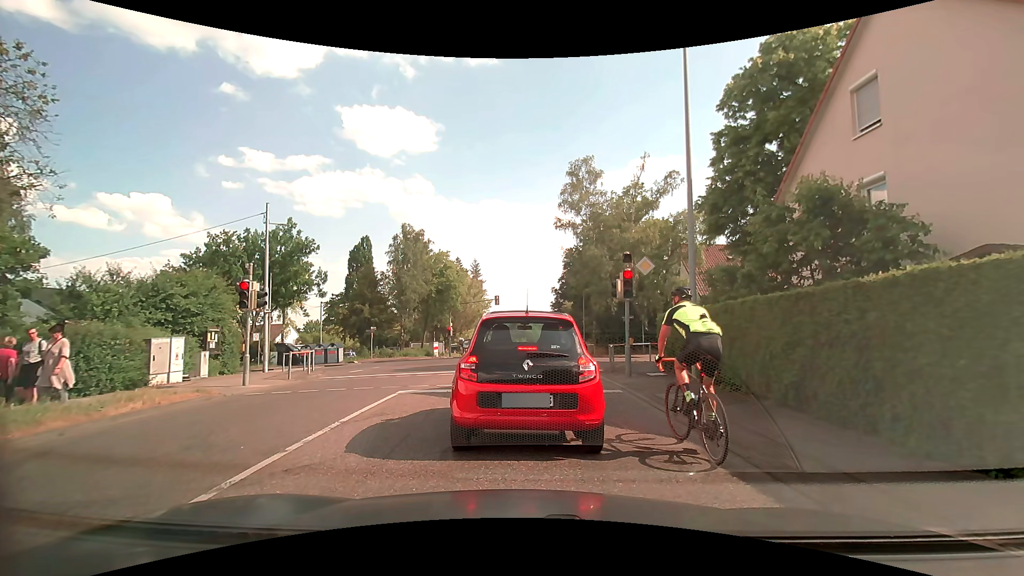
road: tertiary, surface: asphalt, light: Day
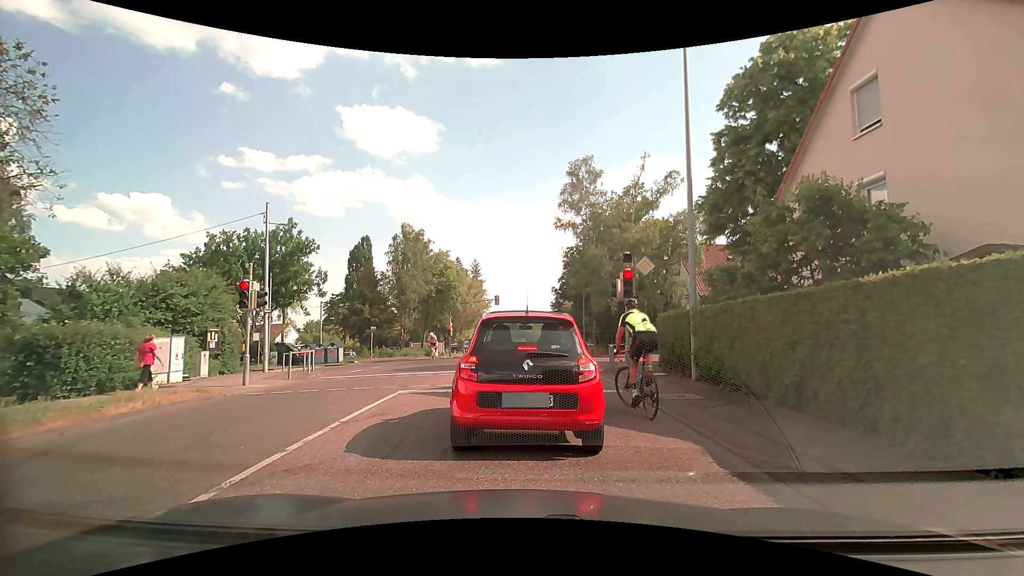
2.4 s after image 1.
(0.0, 0.0) m; 0°
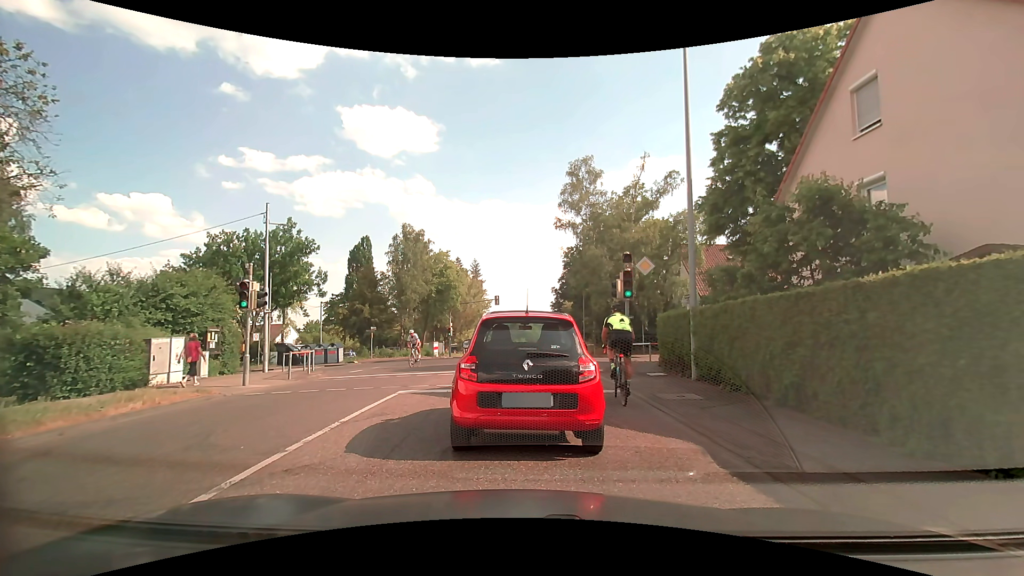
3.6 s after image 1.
(0.0, 0.0) m; 0°
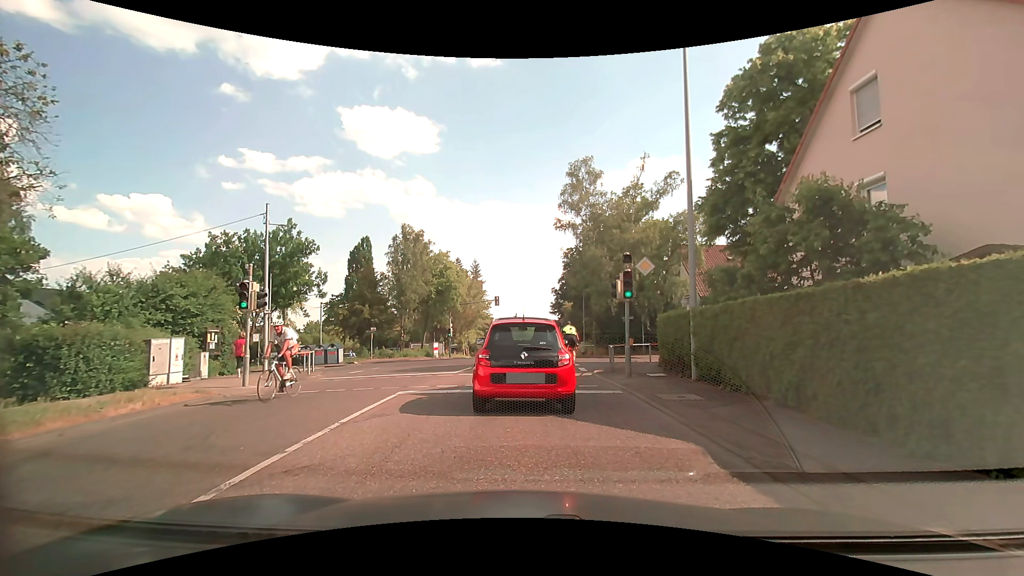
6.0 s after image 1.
(0.0, 0.0) m; 0°
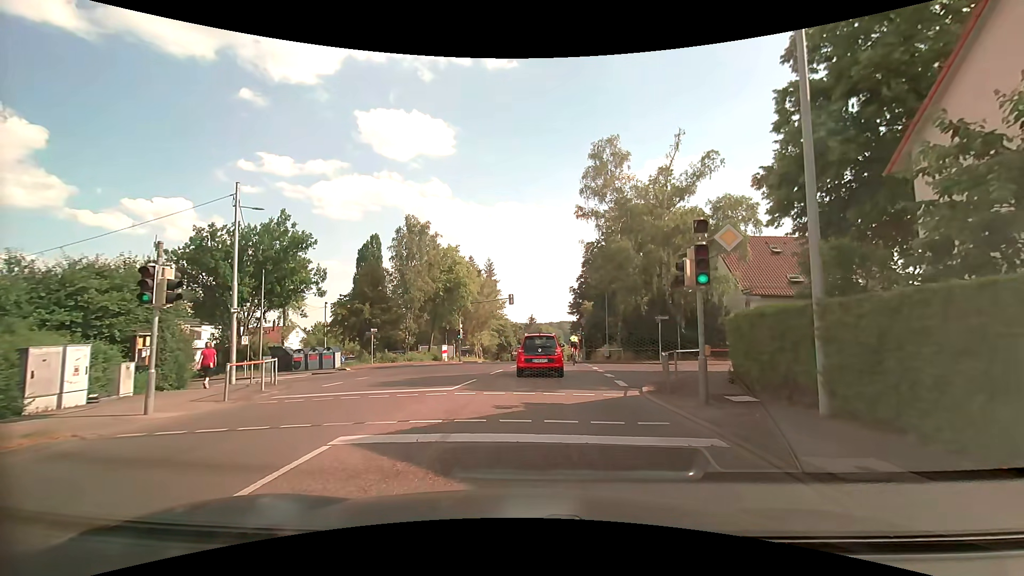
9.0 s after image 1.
(-0.1, +4.9) m; -2°
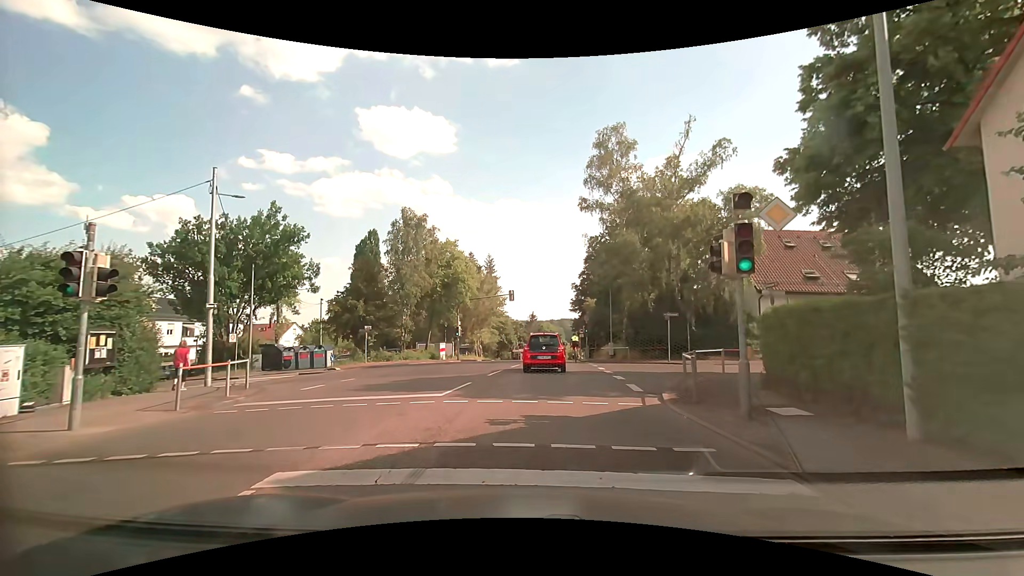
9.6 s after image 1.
(0.0, +1.8) m; -1°
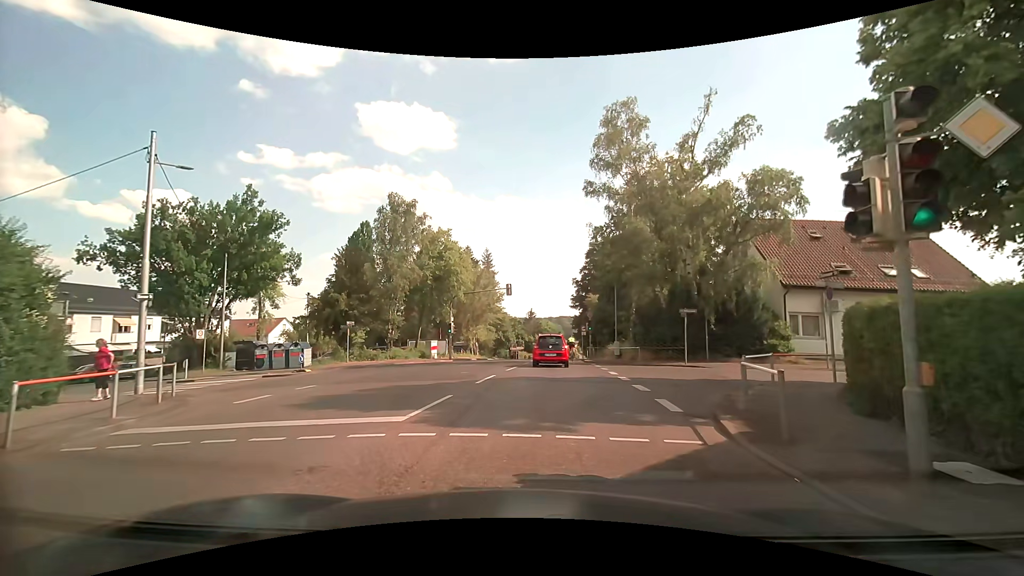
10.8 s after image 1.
(0.0, +3.4) m; 0°
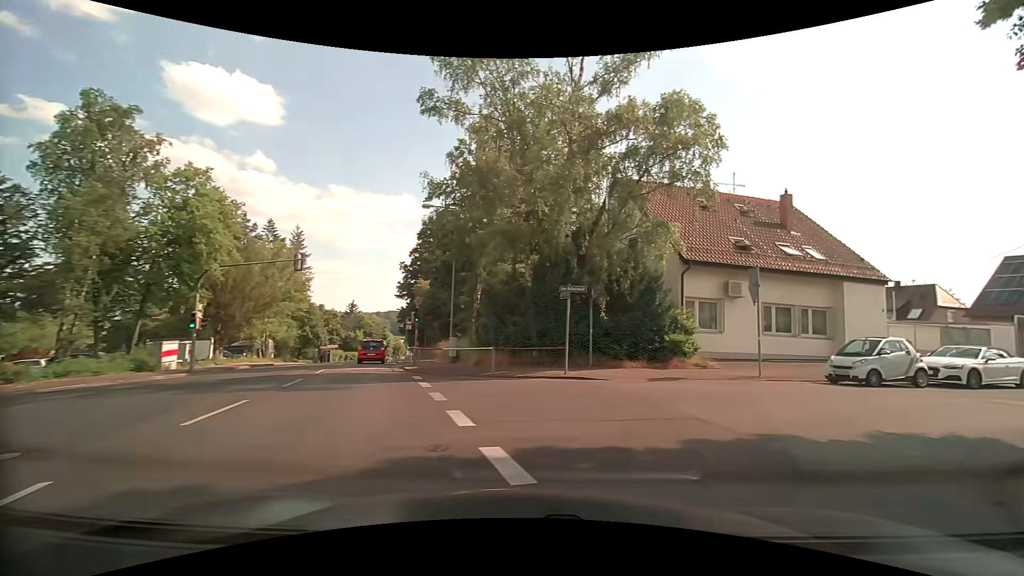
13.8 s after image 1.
(+0.9, +11.9) m; +17°
(+4, +9) (+13, +13) (+22, +16) (+32, +19) (+42, +22) (+51, +25) (+61, +28) (+70, +31) (+80, +34) (+89, +37) m
